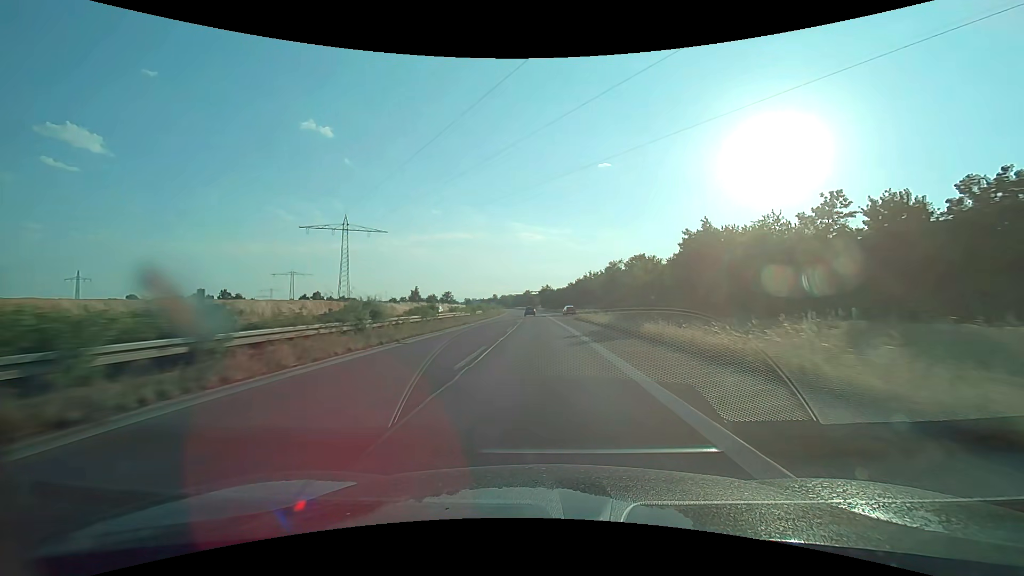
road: trunk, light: Day
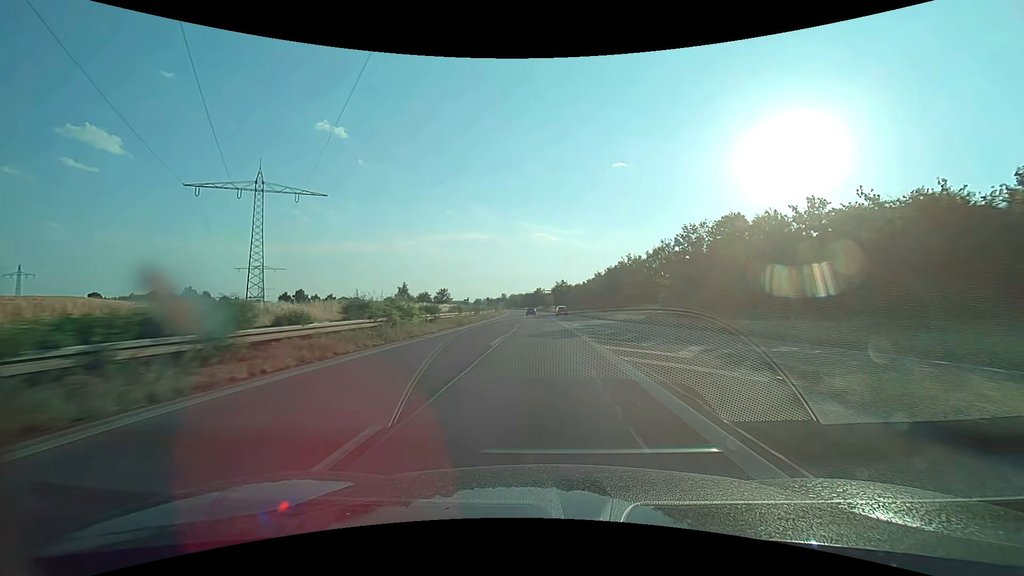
(-0.6, +47.4) m; -1°
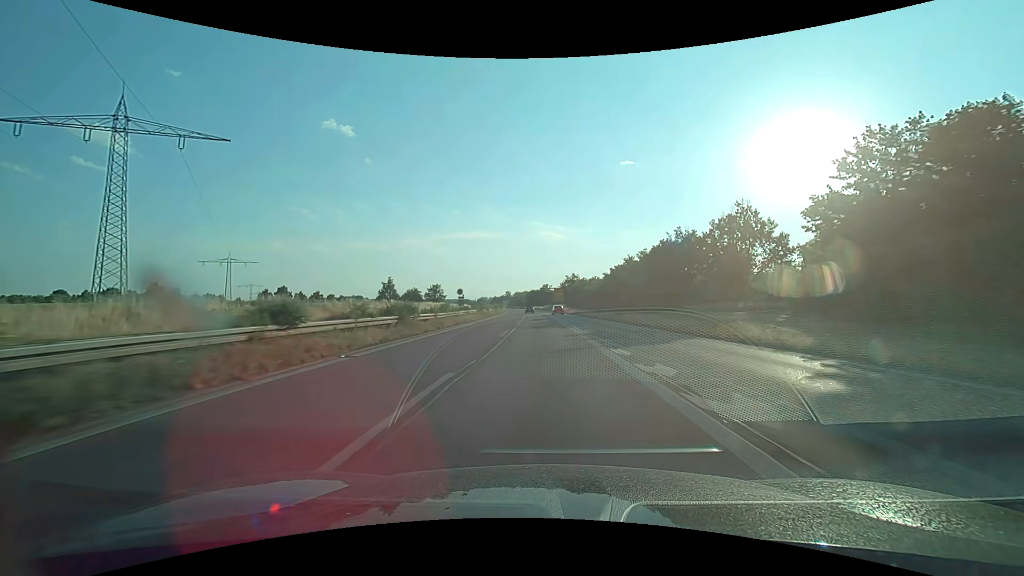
(-0.2, +31.6) m; -1°
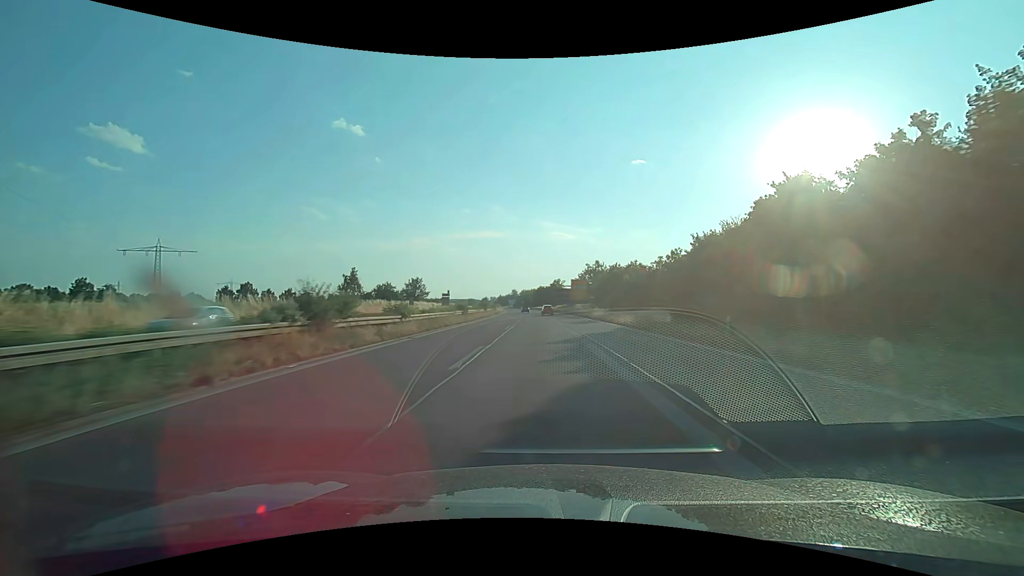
(-0.5, +47.4) m; -1°
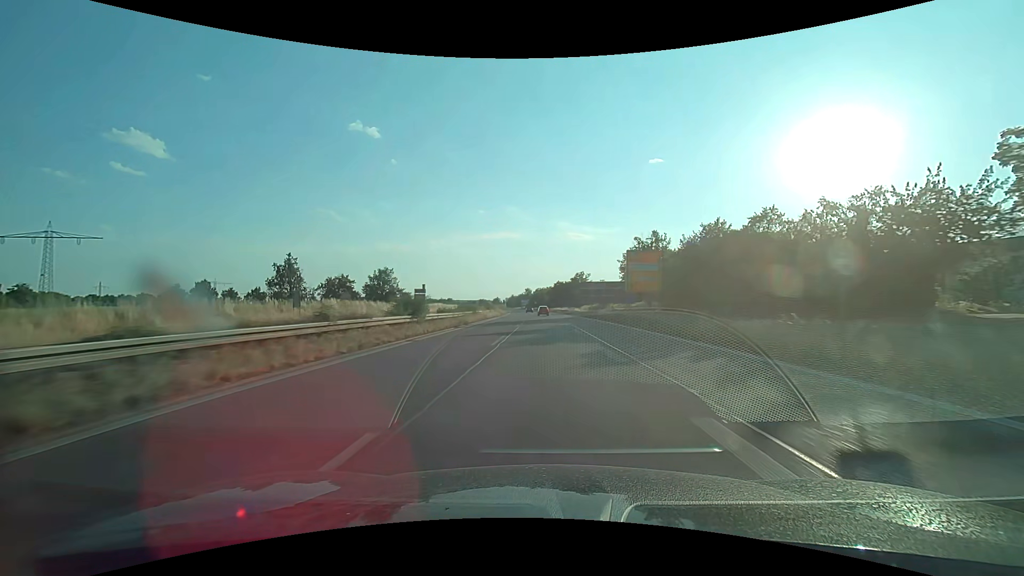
(-0.8, +47.4) m; -2°
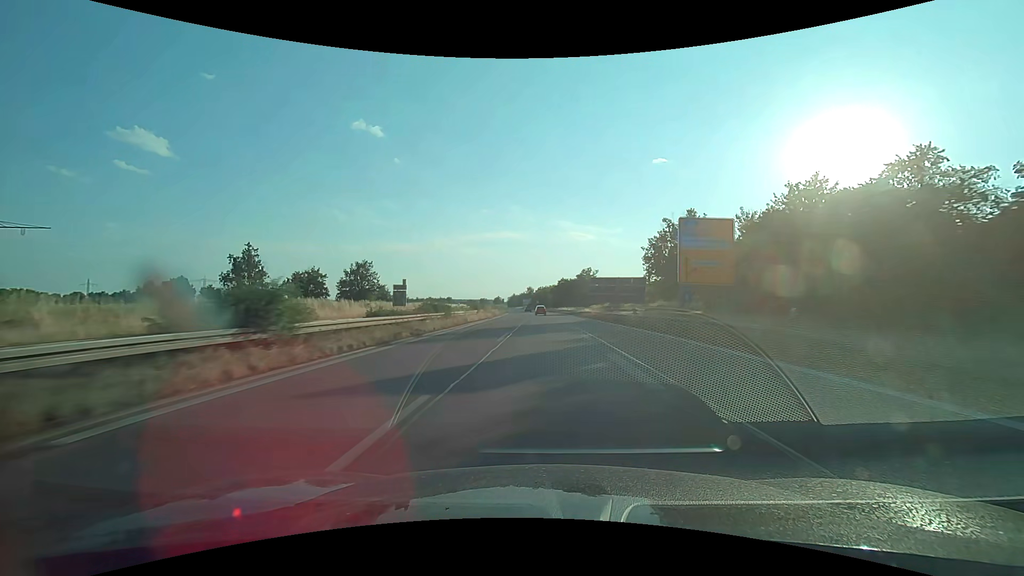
(-0.1, +15.8) m; 0°
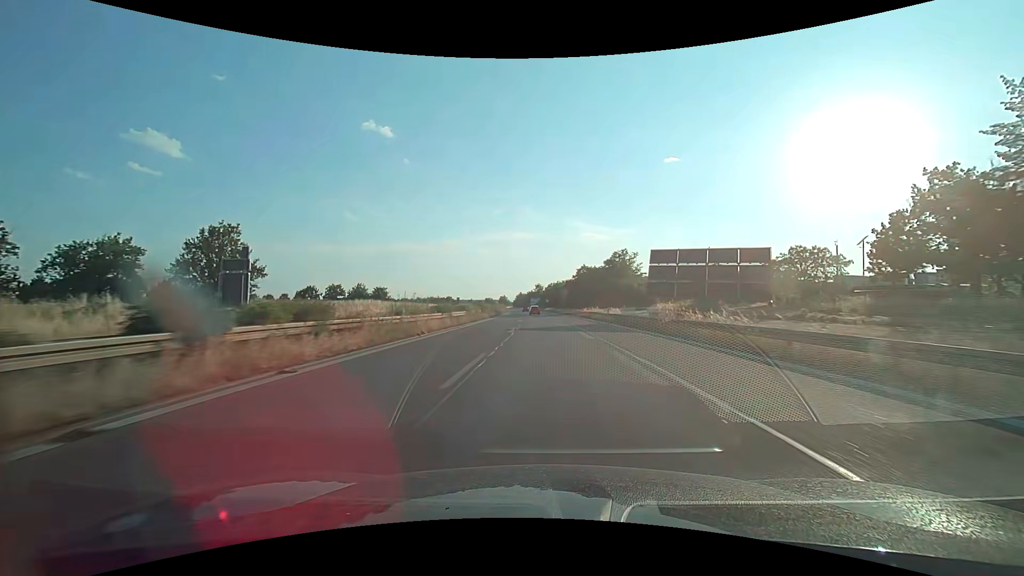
(-0.6, +47.4) m; -1°
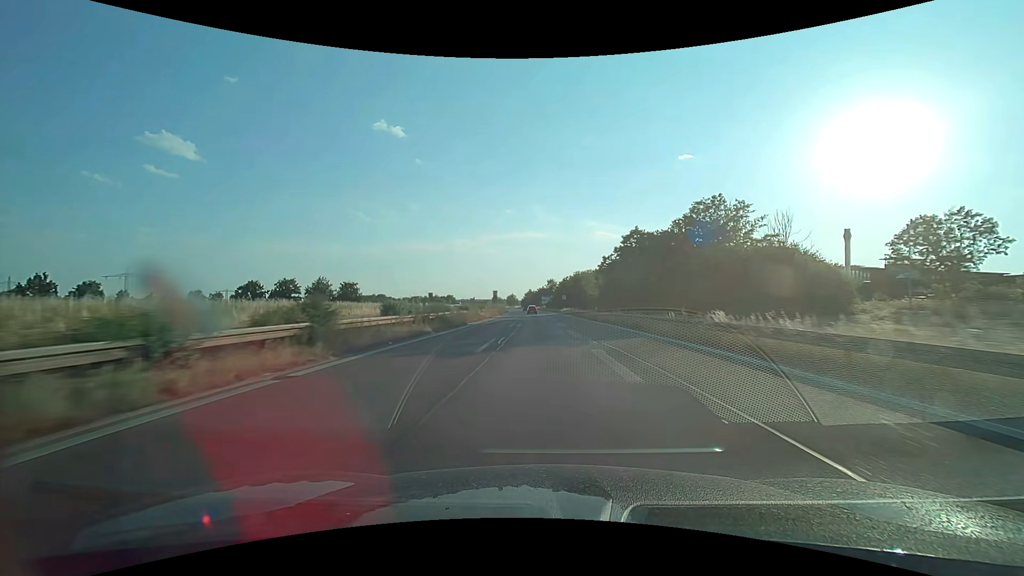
(-0.5, +47.5) m; -1°
(0, +10) (0, +20) (0, +30) (0, +40) (-1, +50) (-1, +60) (-1, +70) (-2, +80) (-2, +90) (-3, +100) m
